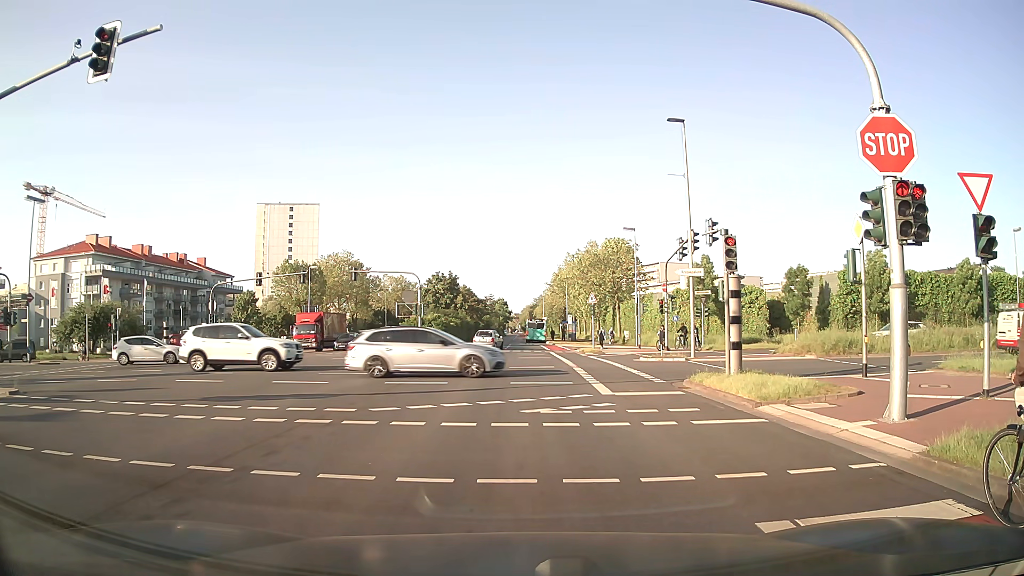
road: secondary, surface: asphalt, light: Day
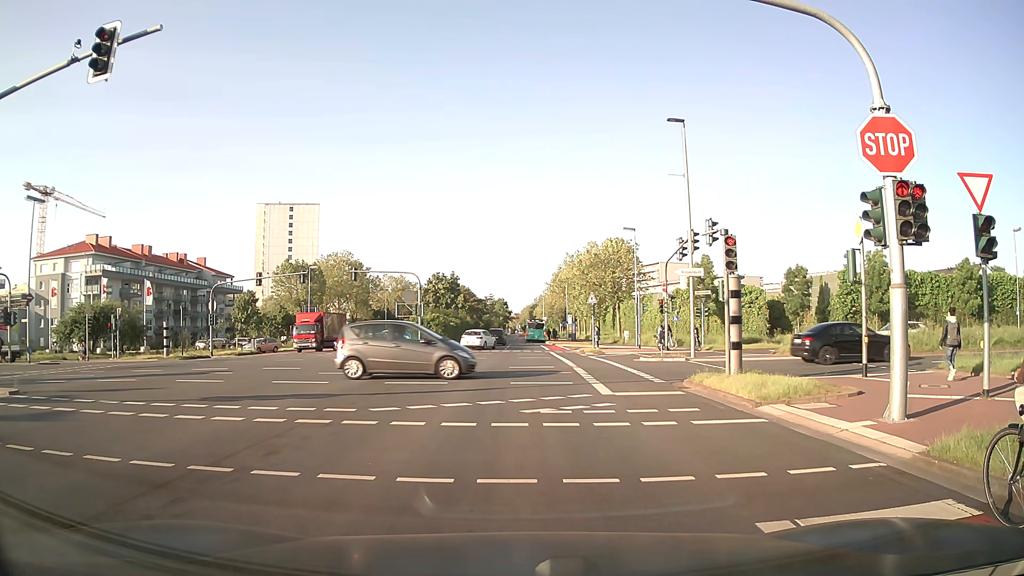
(0.0, 0.0) m; 0°
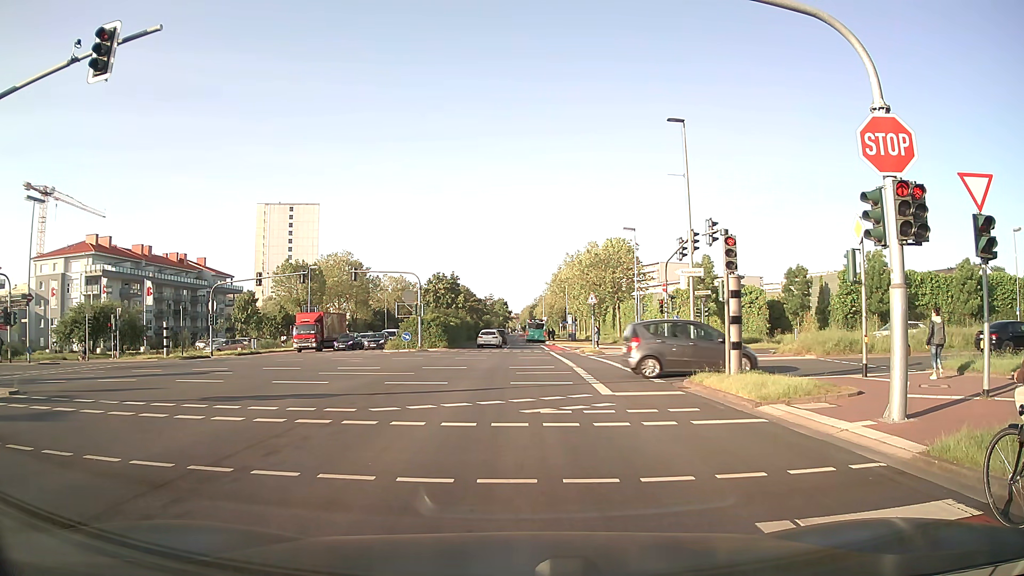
(0.0, 0.0) m; 0°
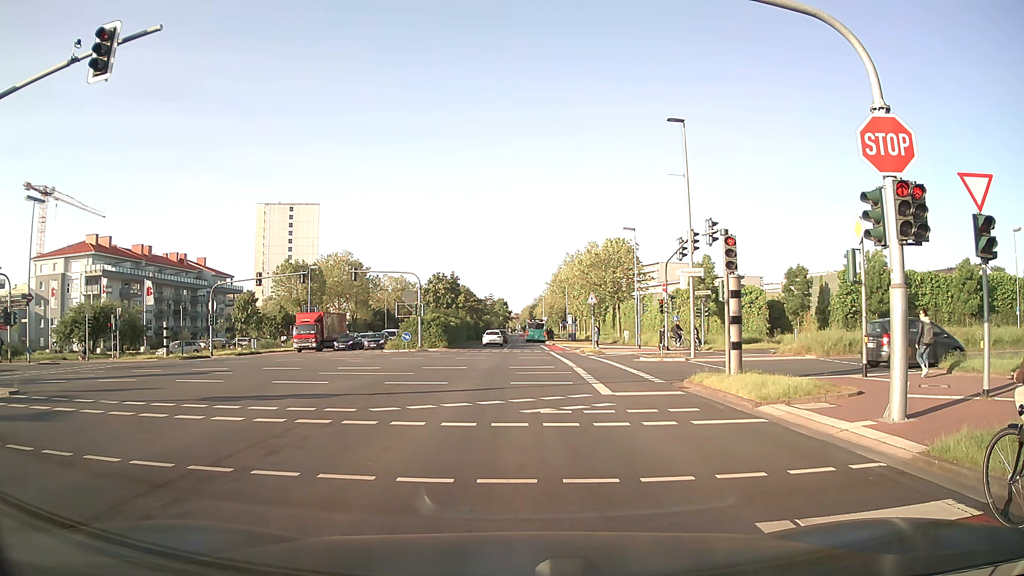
(0.0, 0.0) m; 0°
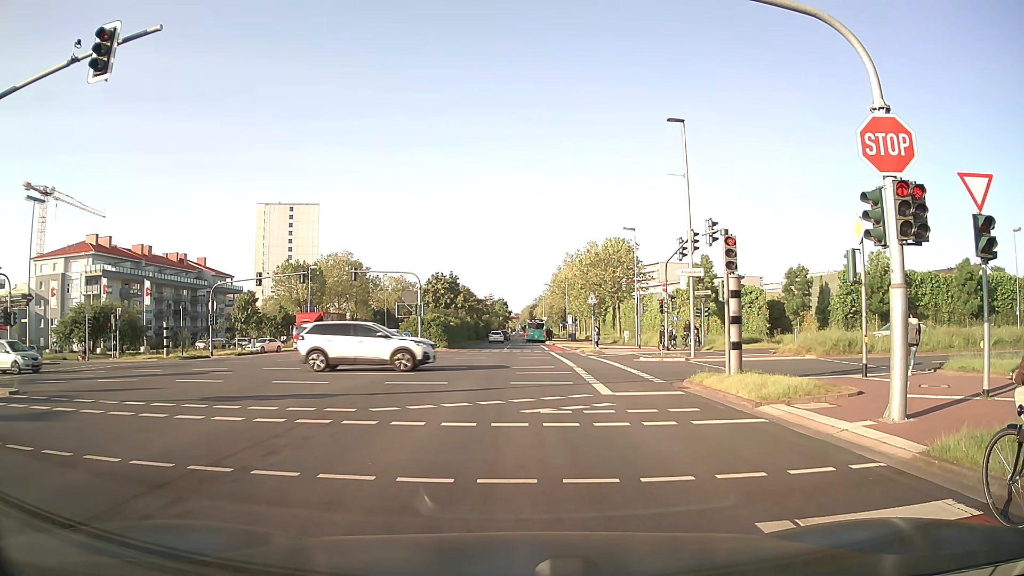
(0.0, 0.0) m; 0°
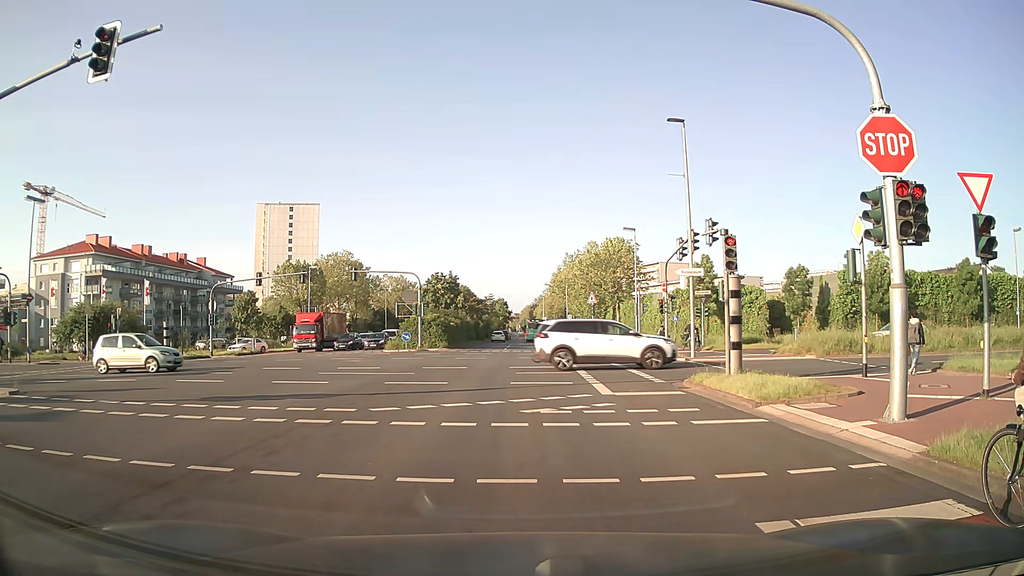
(0.0, 0.0) m; 0°
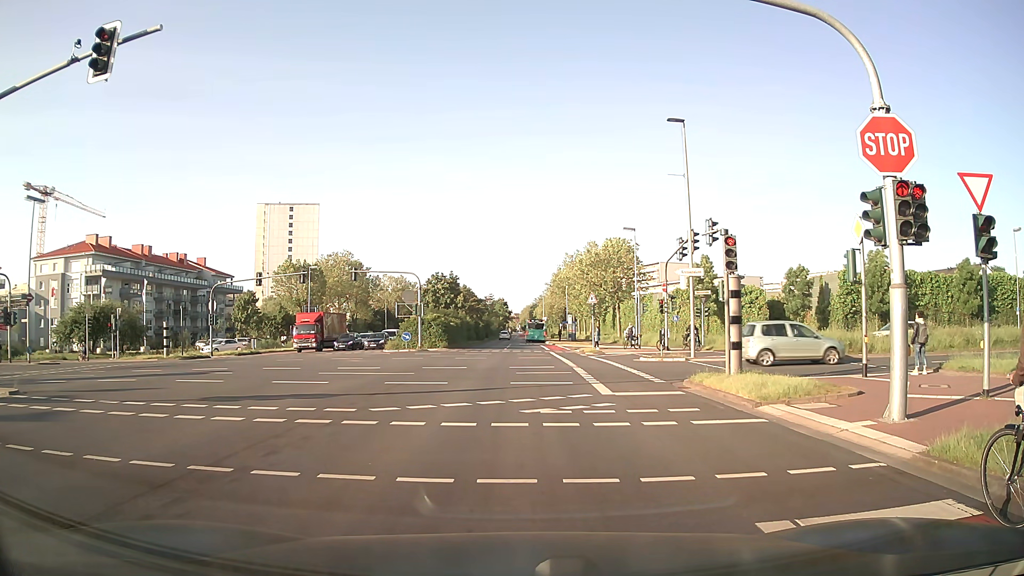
(0.0, 0.0) m; 0°
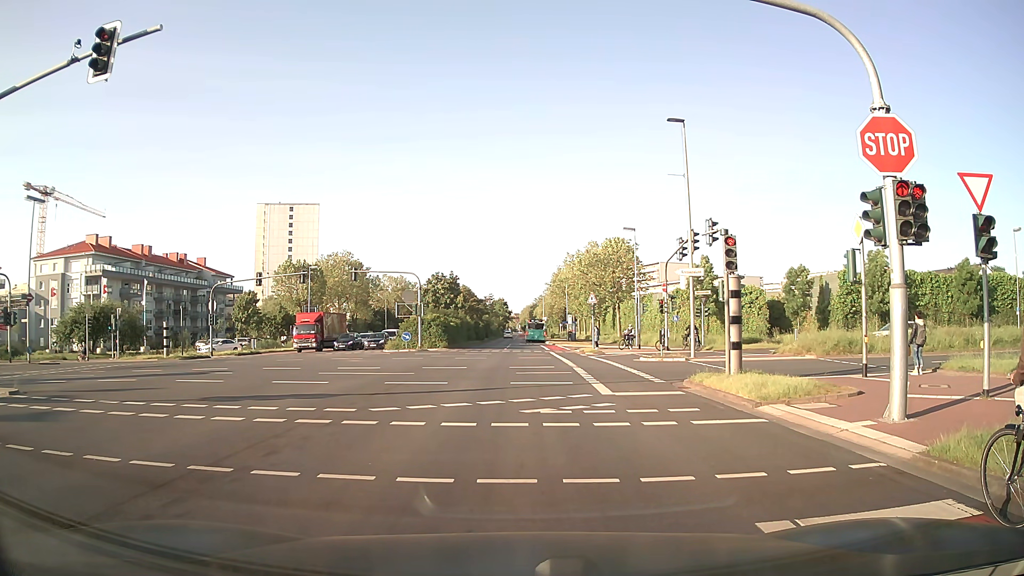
(0.0, 0.0) m; 0°
(0, +10) (0, +20) (0, +30) (+1, +40) (+1, +50) (+1, +60) (+1, +70) (+1, +80) (+1, +90) (+1, +100) m
